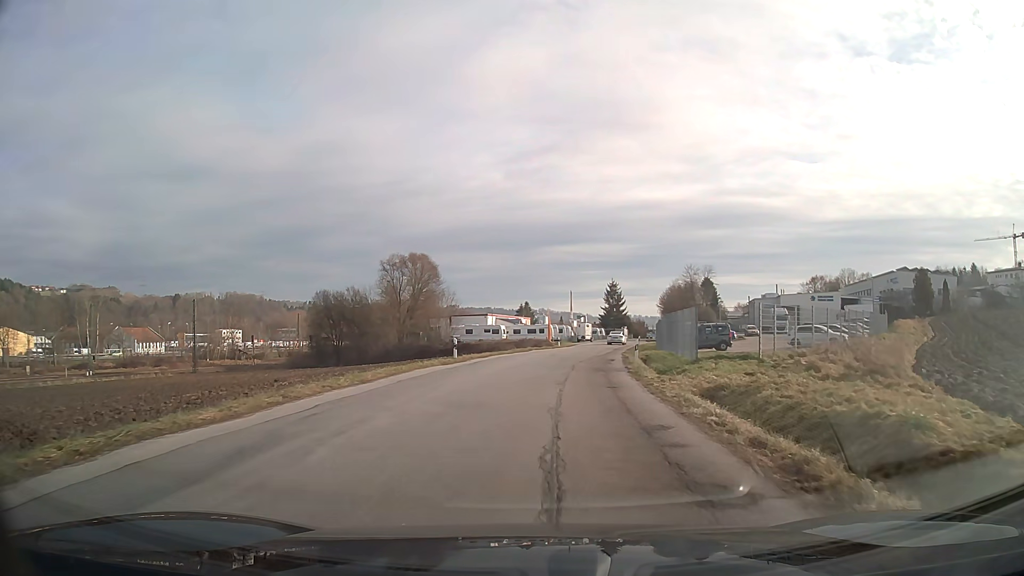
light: Day
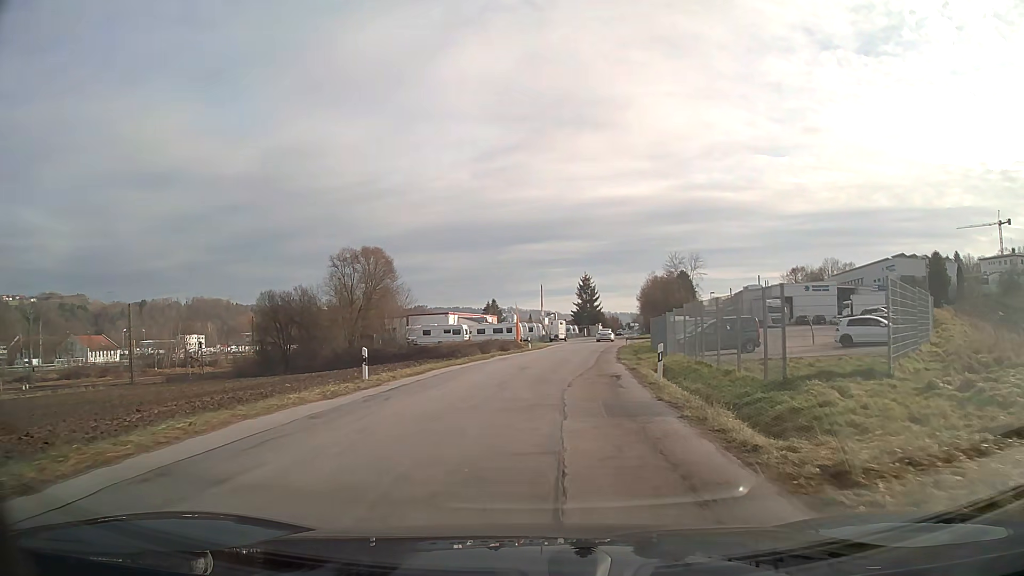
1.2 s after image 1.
(+0.3, +11.6) m; +3°
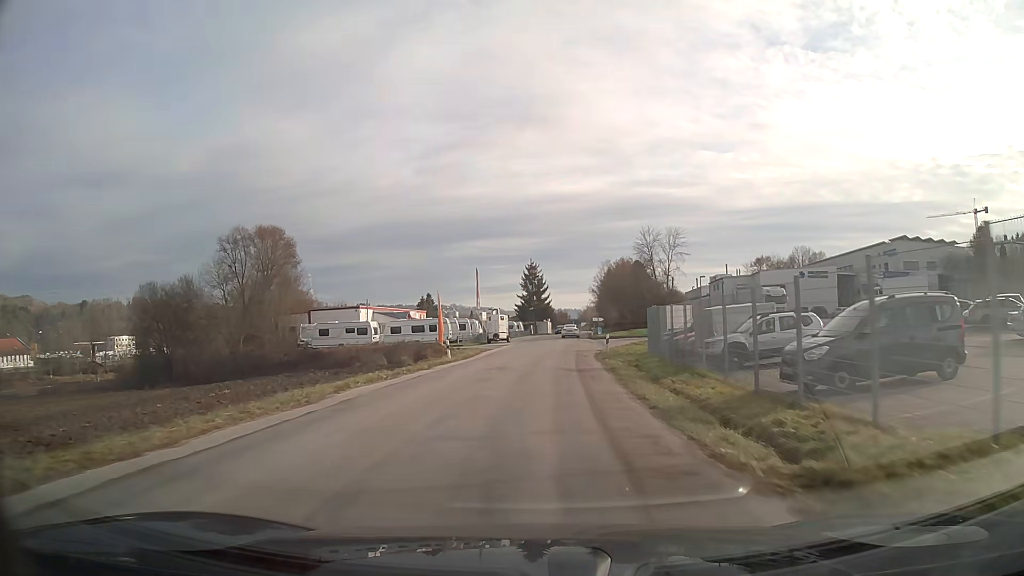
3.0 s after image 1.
(+0.8, +21.2) m; +4°
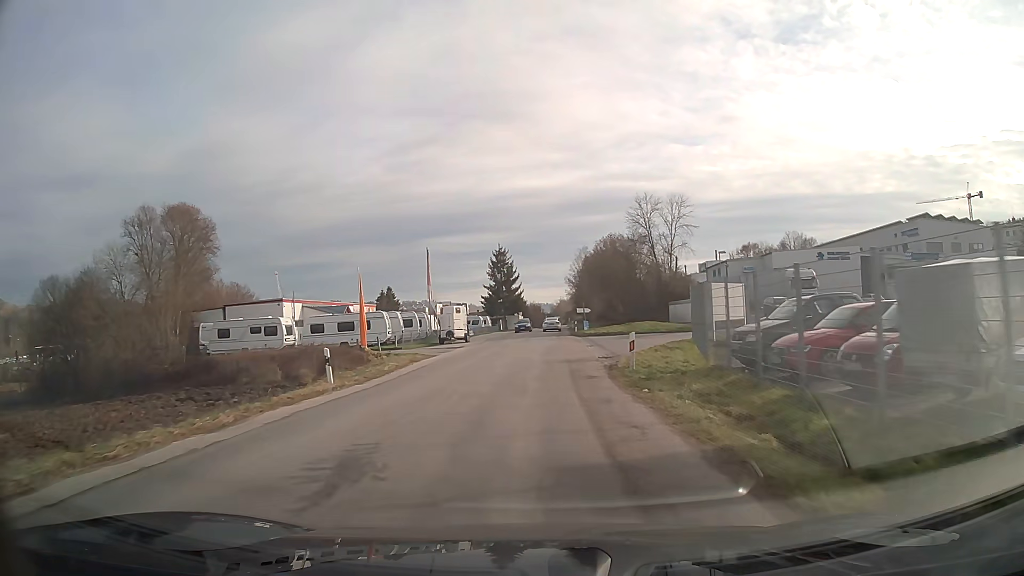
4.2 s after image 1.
(+0.3, +16.1) m; +2°
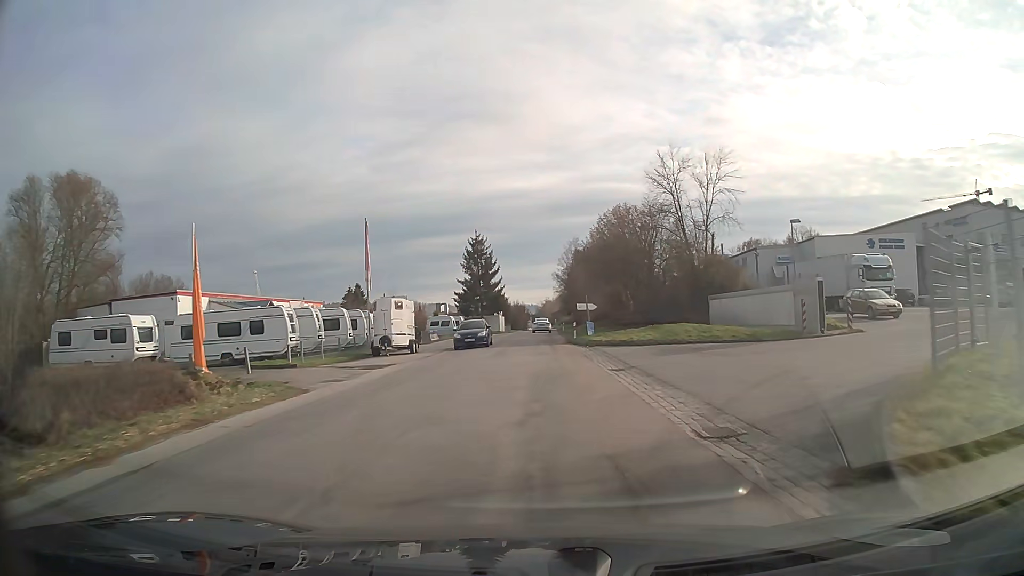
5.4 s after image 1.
(+0.2, +16.9) m; +1°
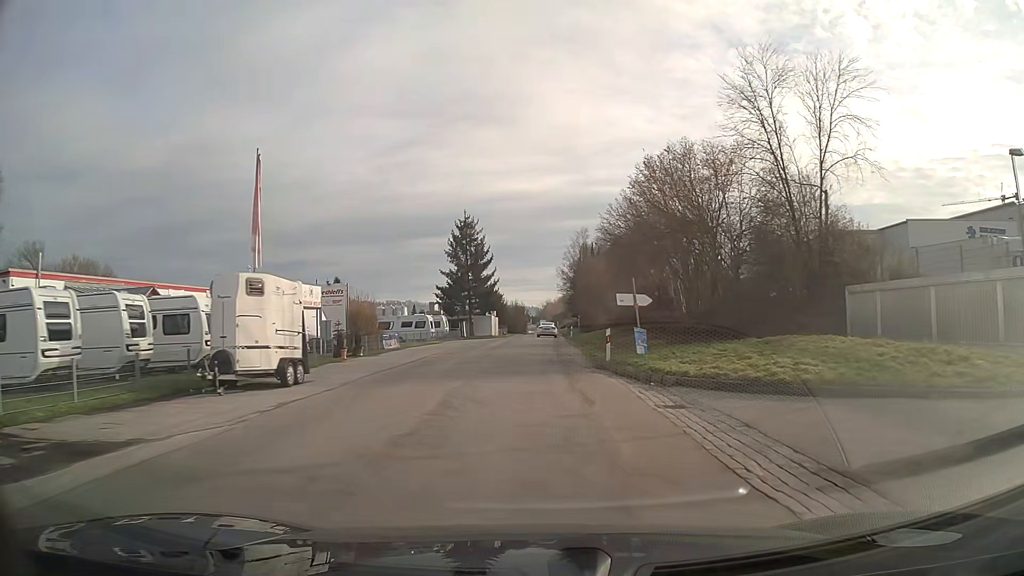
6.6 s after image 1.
(0.0, +17.4) m; 0°
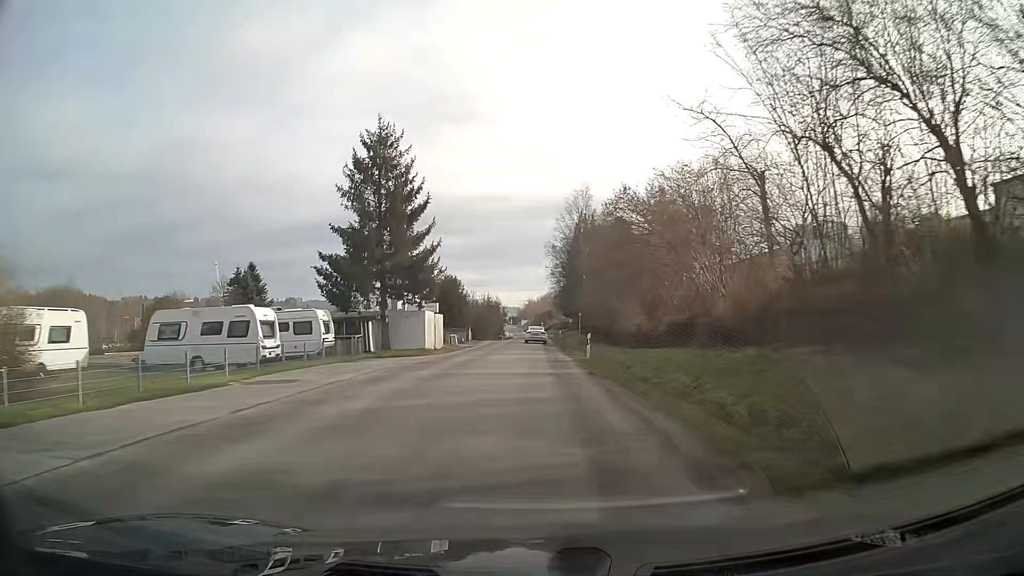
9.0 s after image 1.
(+0.5, +35.5) m; +1°
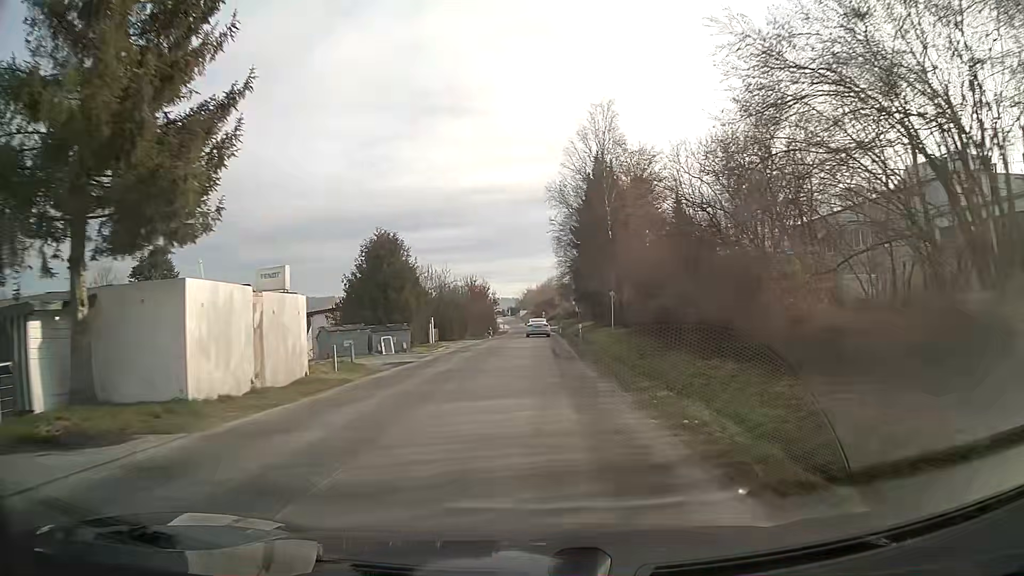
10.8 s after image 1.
(+0.1, +27.1) m; 0°
